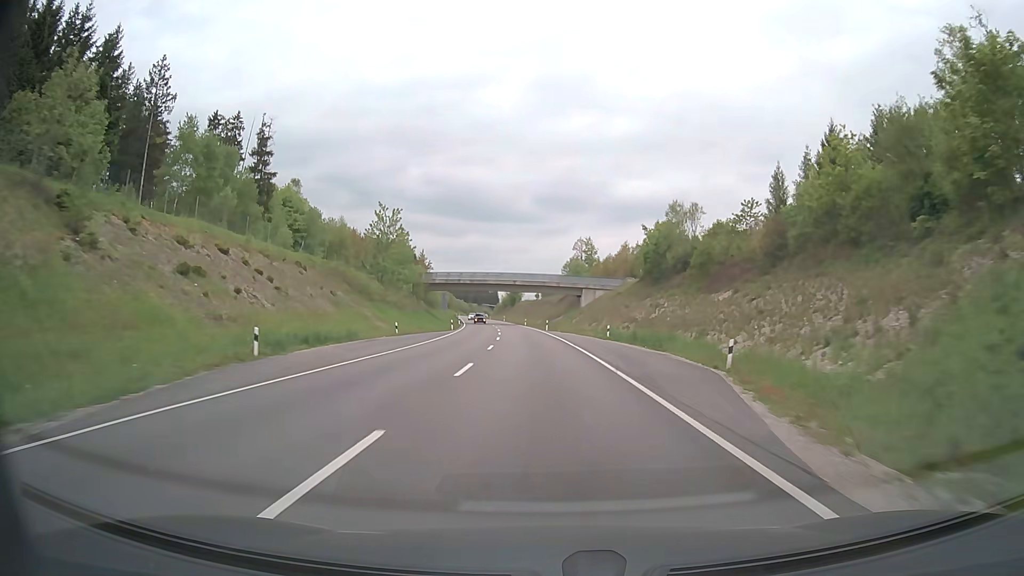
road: primary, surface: asphalt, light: Day
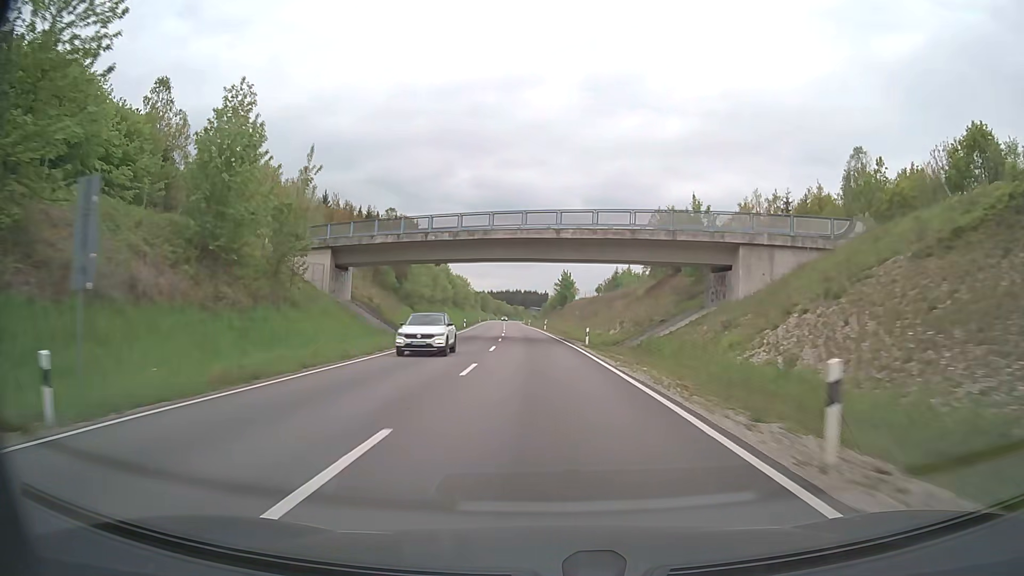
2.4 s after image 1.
(-2.0, +60.4) m; -4°
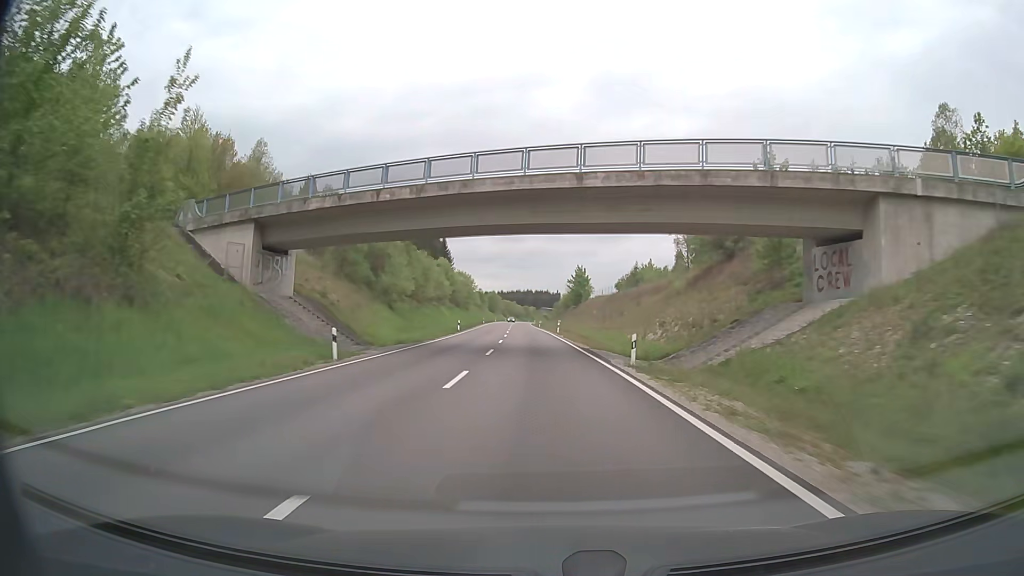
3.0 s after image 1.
(-0.1, +15.1) m; -1°
